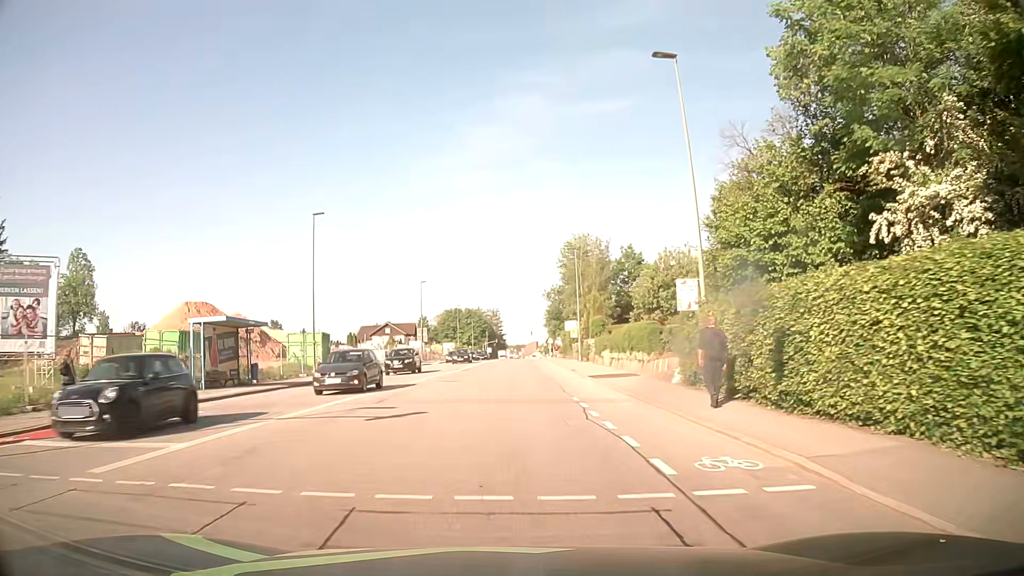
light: Day
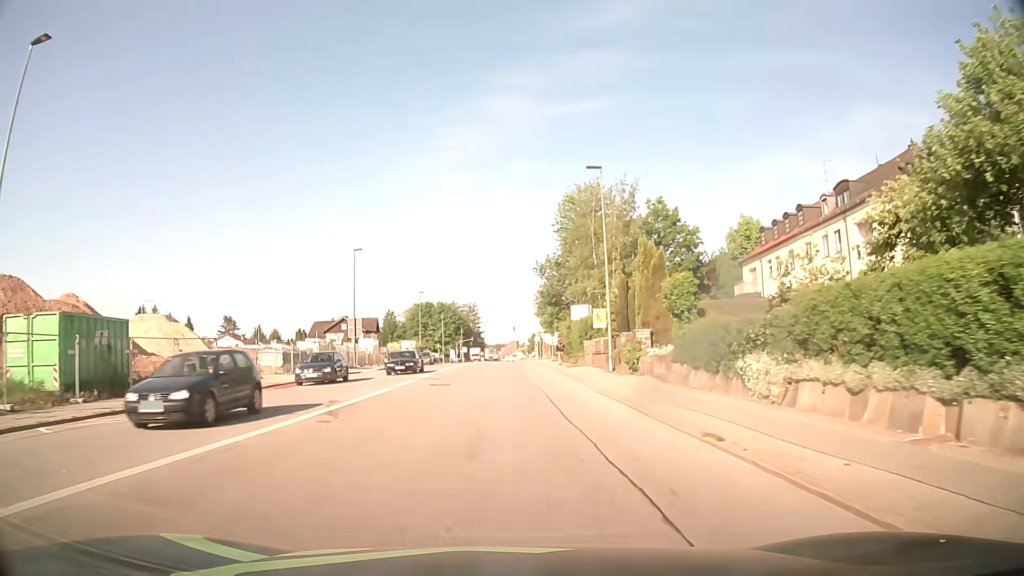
(+0.7, +28.6) m; +2°
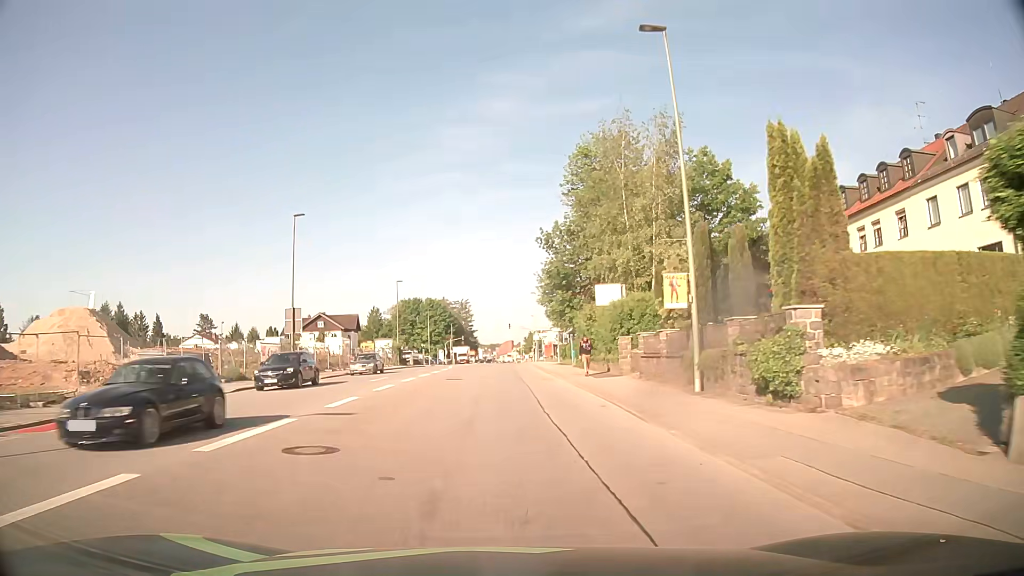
(0.0, +16.1) m; 0°
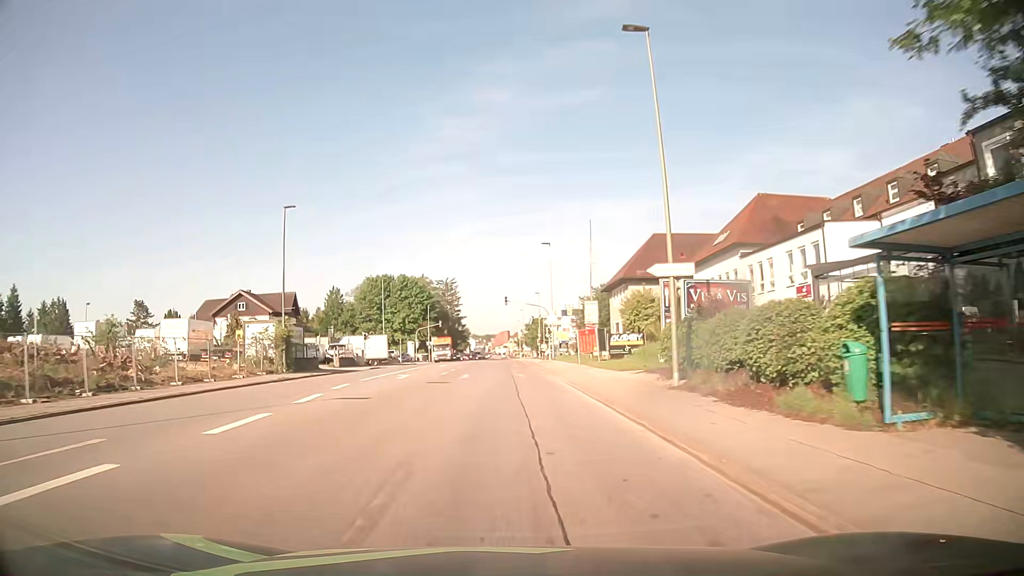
(0.0, +41.9) m; 0°
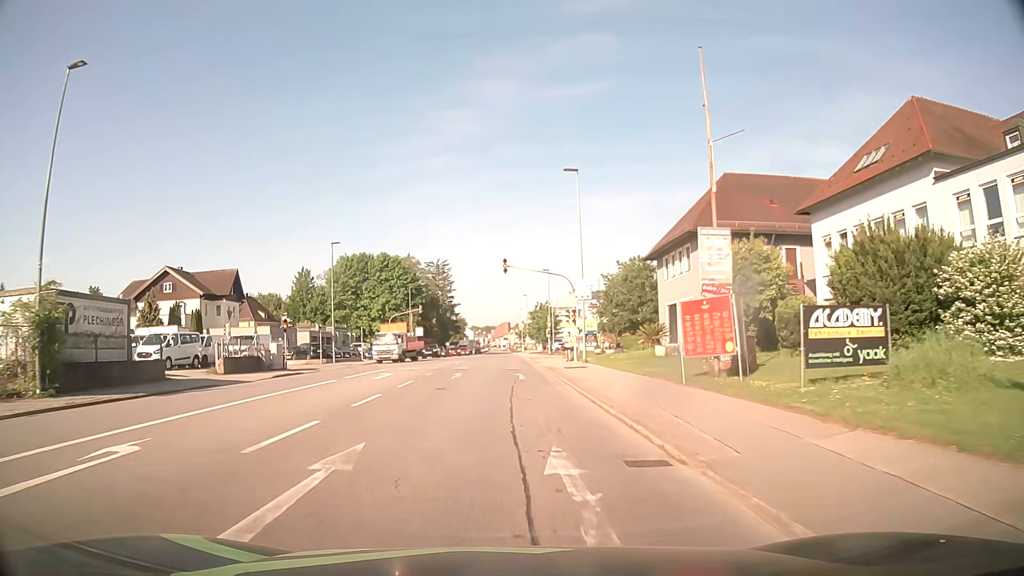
(+0.2, +23.5) m; 0°
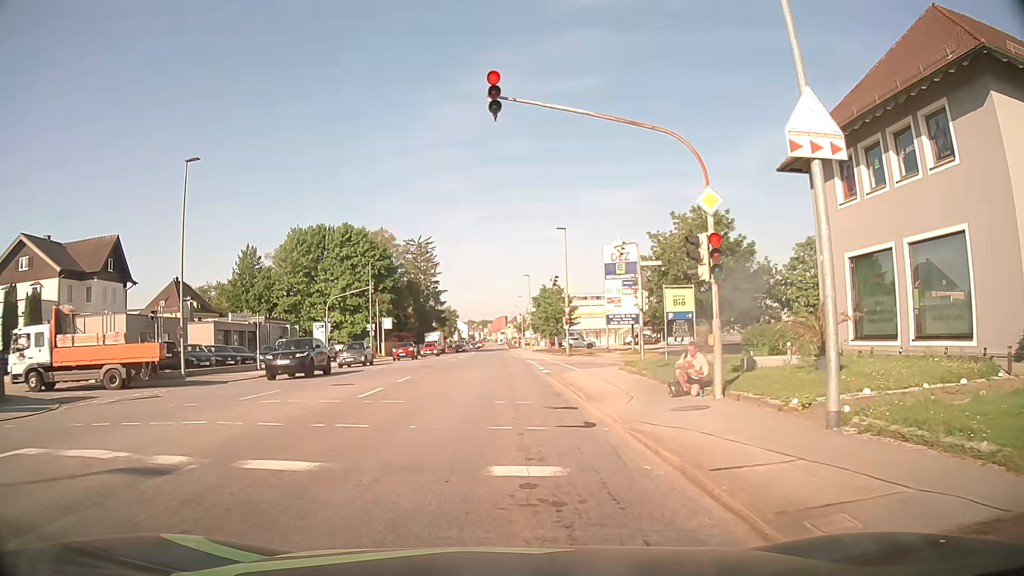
(0.0, +26.3) m; 0°
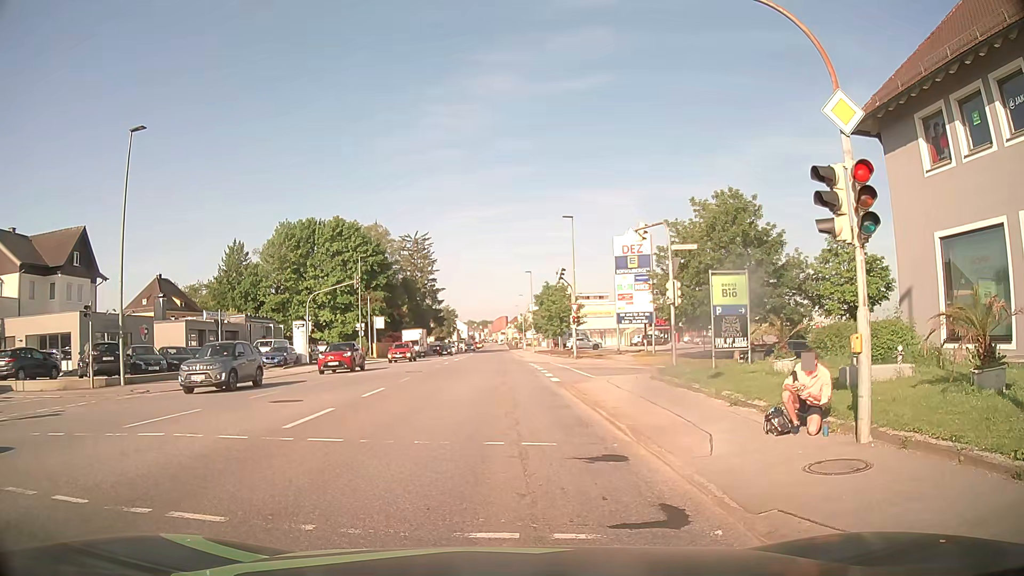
(0.0, +4.9) m; +1°
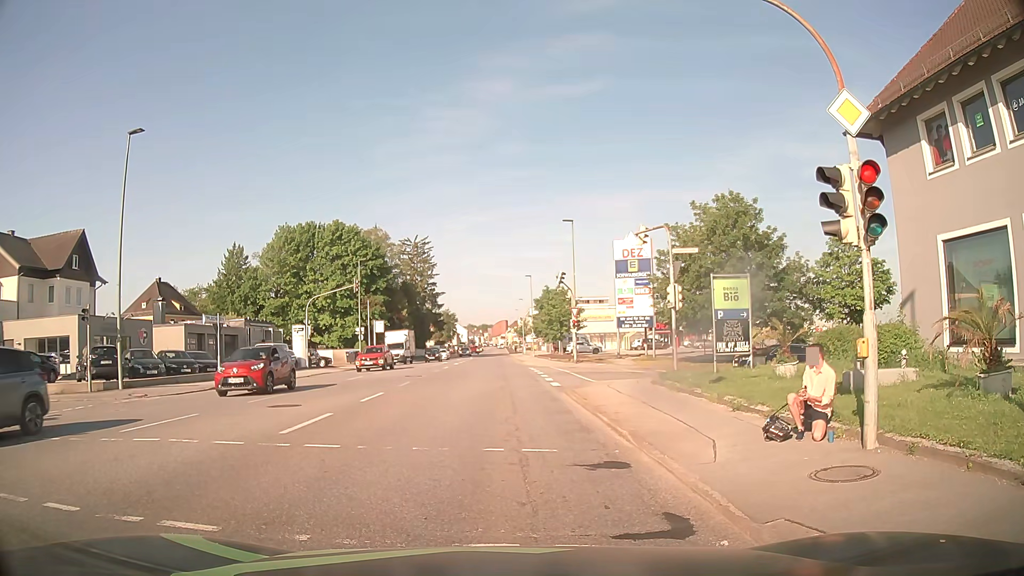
(0.0, +0.2) m; 0°
